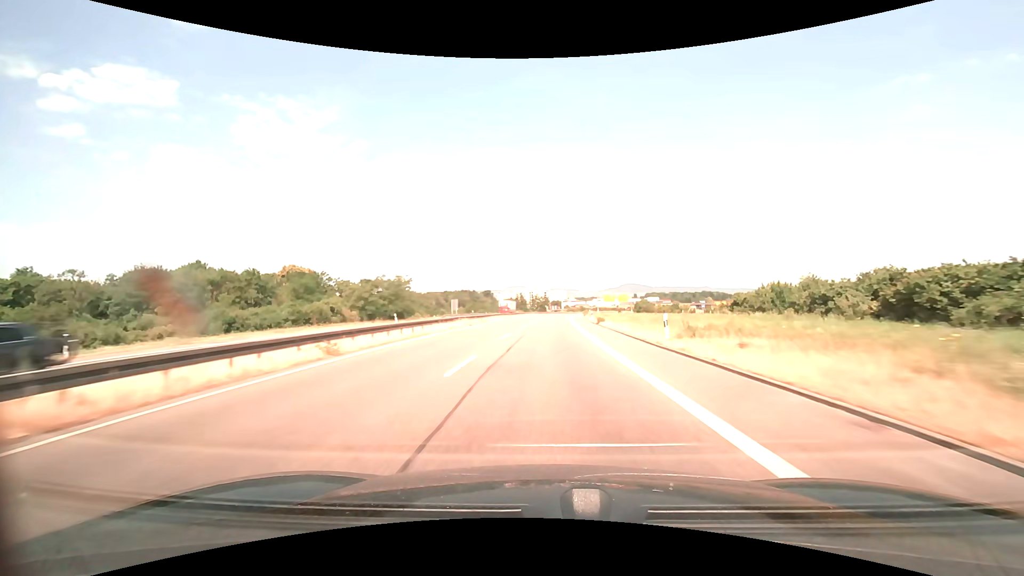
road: trunk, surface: asphalt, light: Day
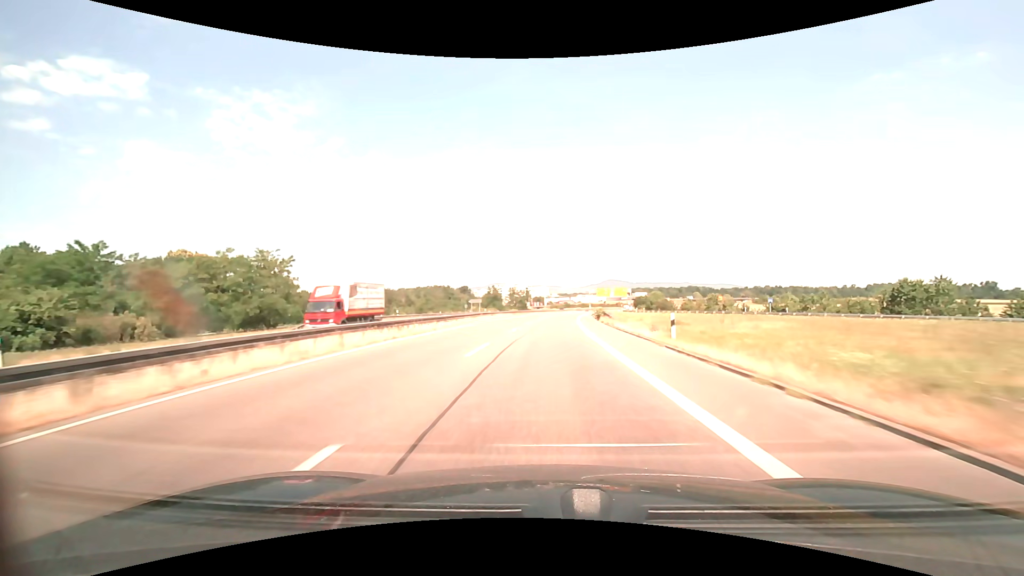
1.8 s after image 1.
(+0.6, +44.7) m; +2°
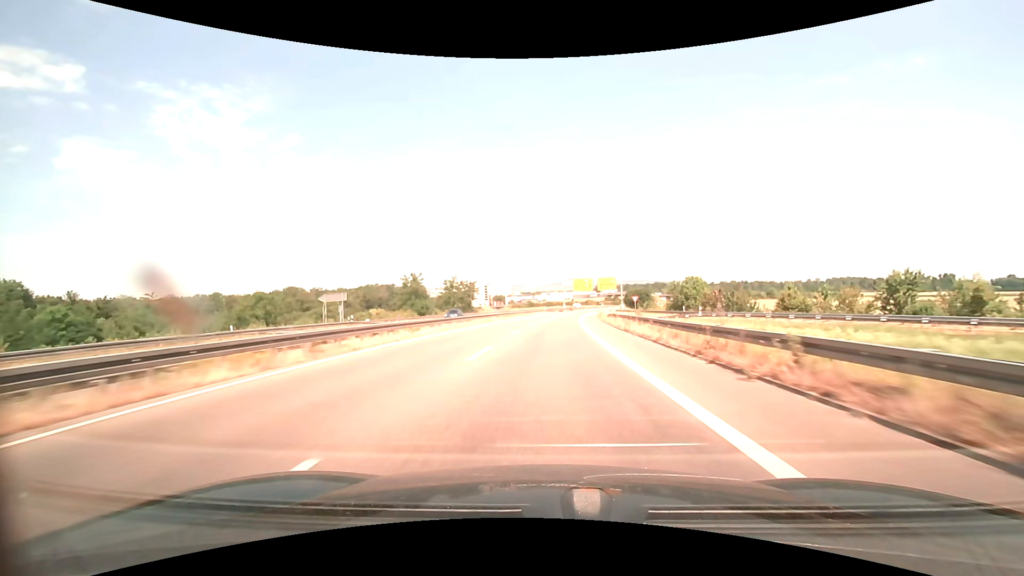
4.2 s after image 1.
(+2.1, +60.1) m; +4°
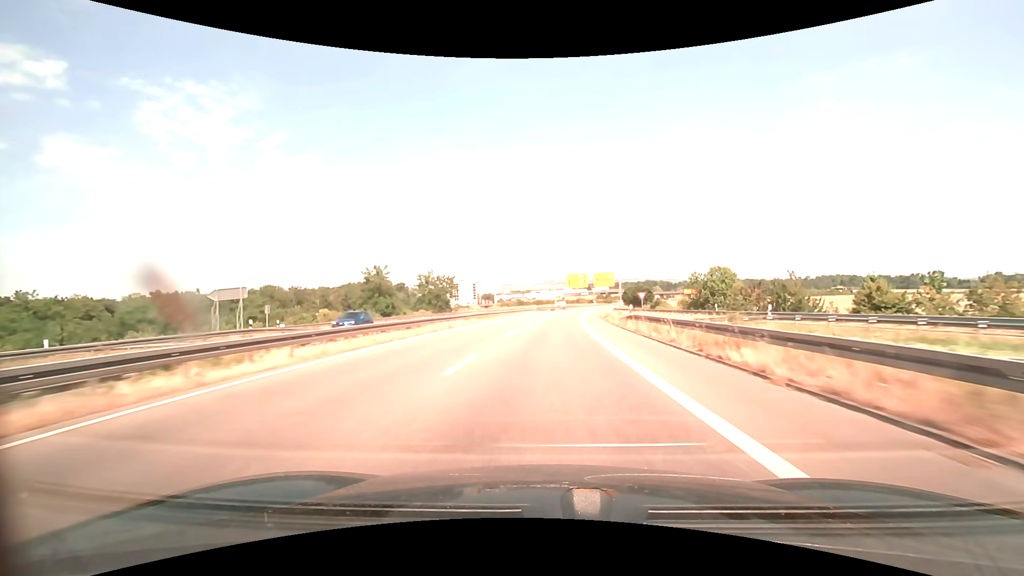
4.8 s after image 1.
(+0.1, +15.1) m; +1°
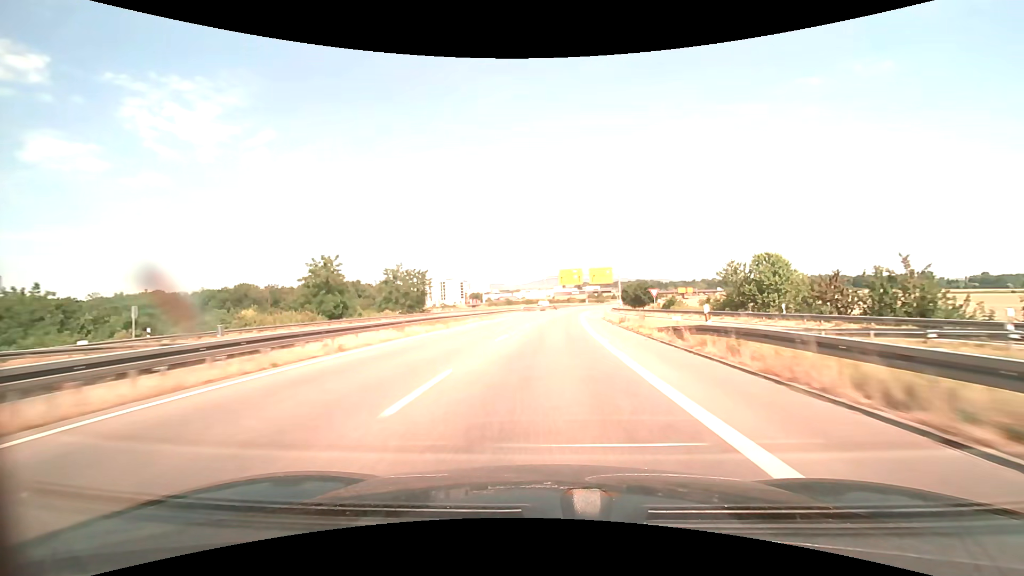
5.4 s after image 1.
(+0.2, +15.1) m; +1°
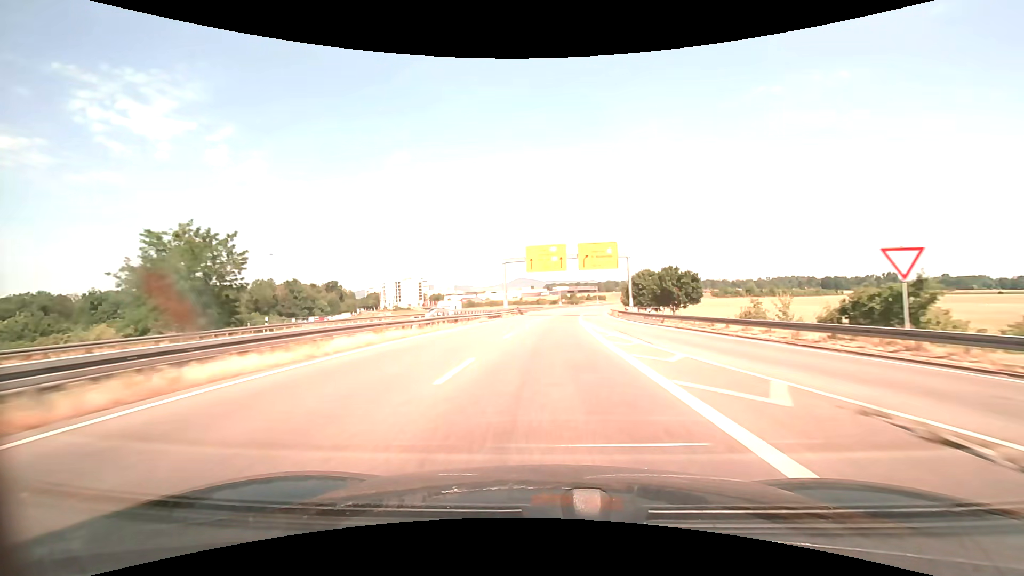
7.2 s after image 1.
(+1.4, +45.5) m; +4°
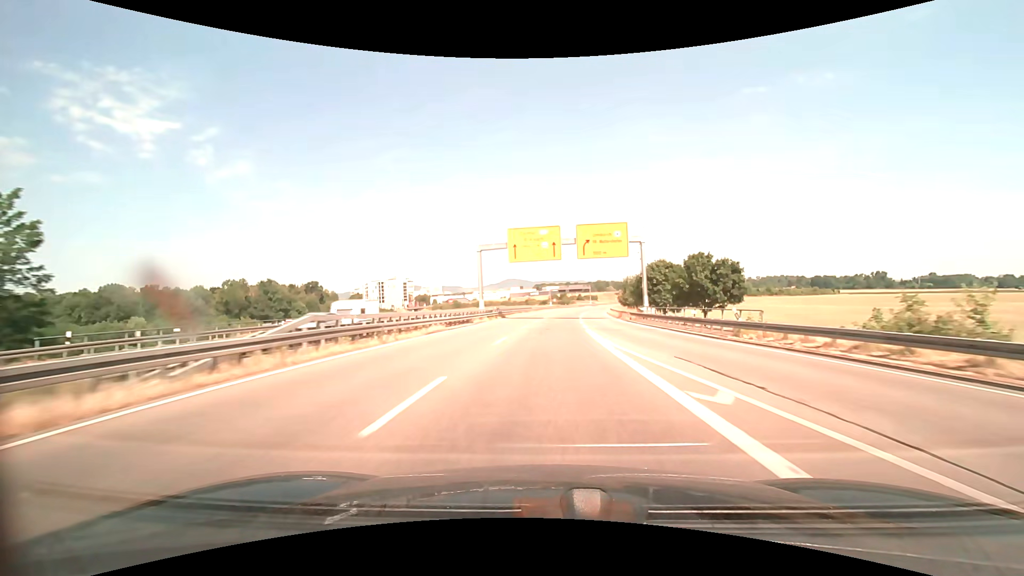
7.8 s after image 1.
(+0.2, +15.2) m; +1°
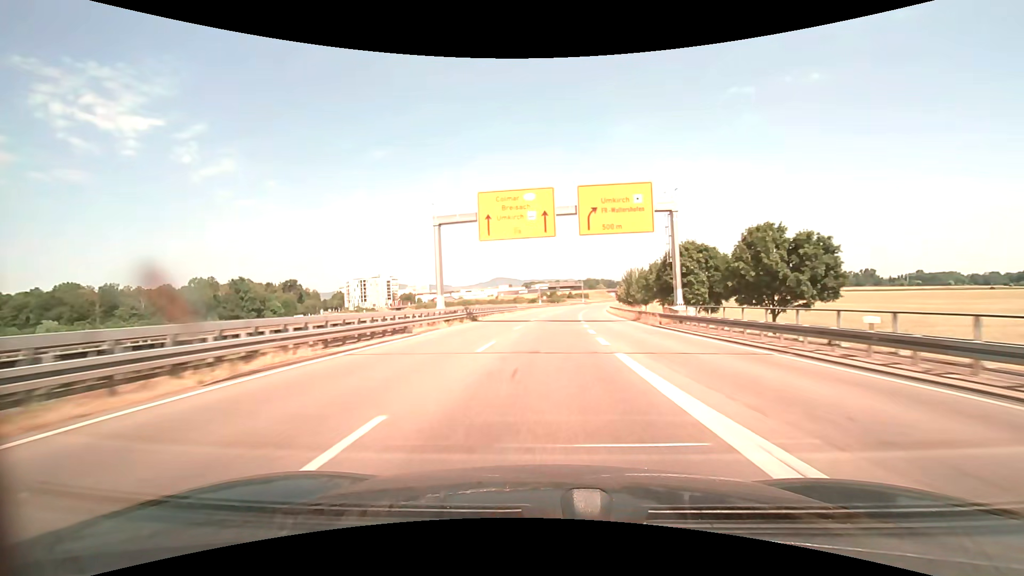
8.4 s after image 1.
(+0.2, +15.2) m; +1°
(0, +10) (0, +20) (+1, +30) (+1, +40) (+2, +50) (+3, +60) (+3, +70) (+5, +80) (+6, +90) (+7, +100) m
